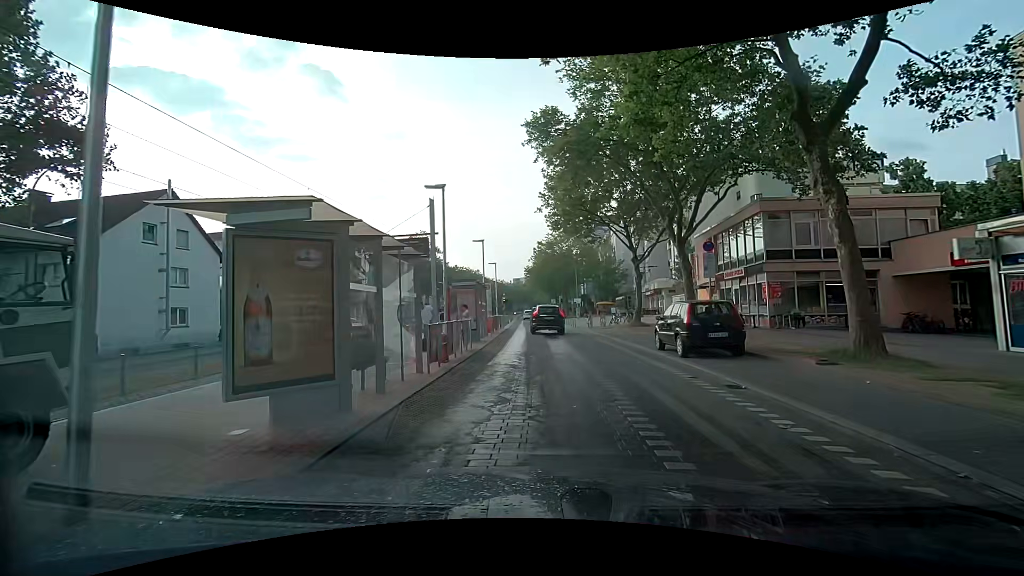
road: tertiary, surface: paving_stones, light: Day
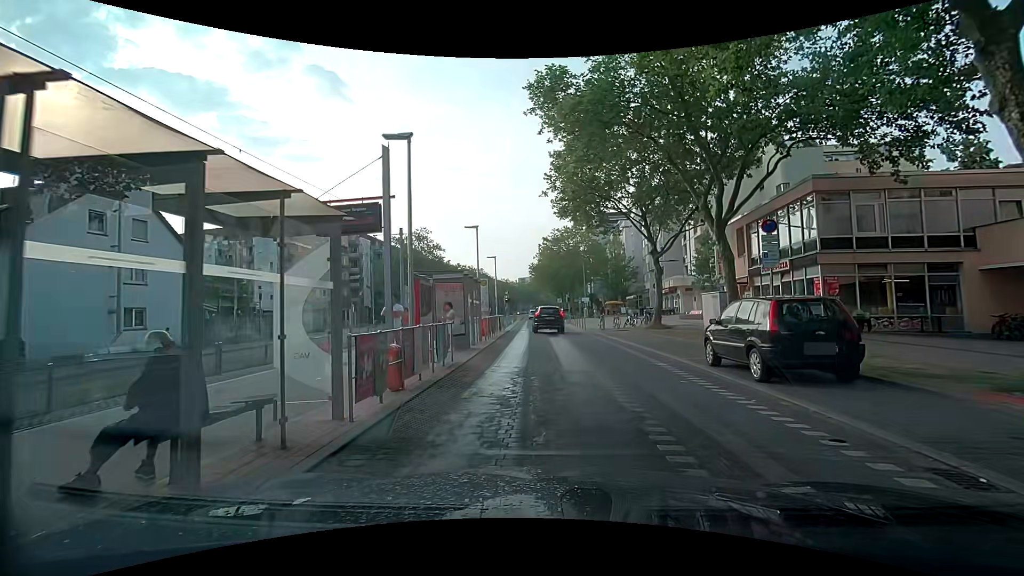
(-0.1, +4.5) m; -1°
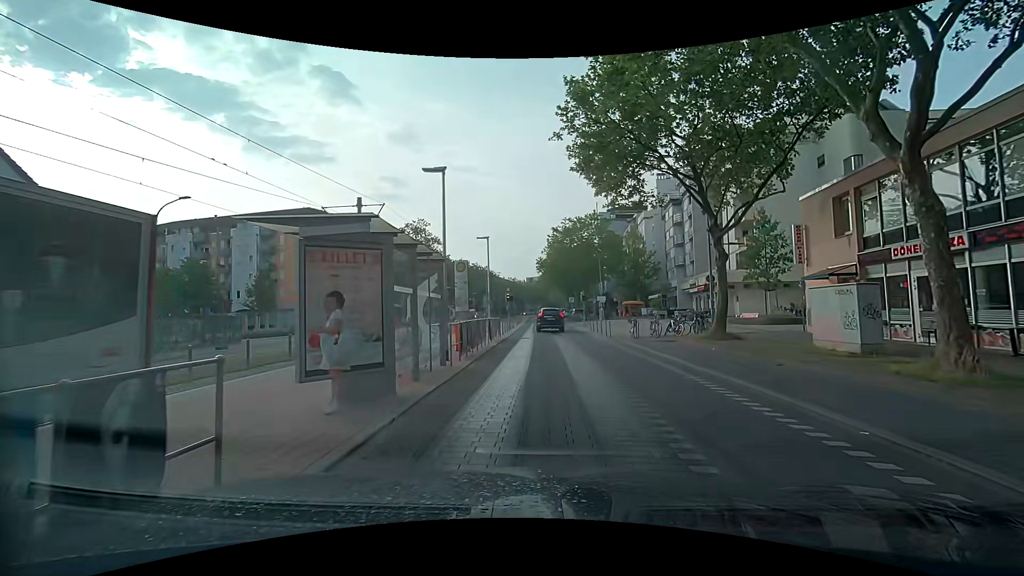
(-0.2, +9.5) m; -2°
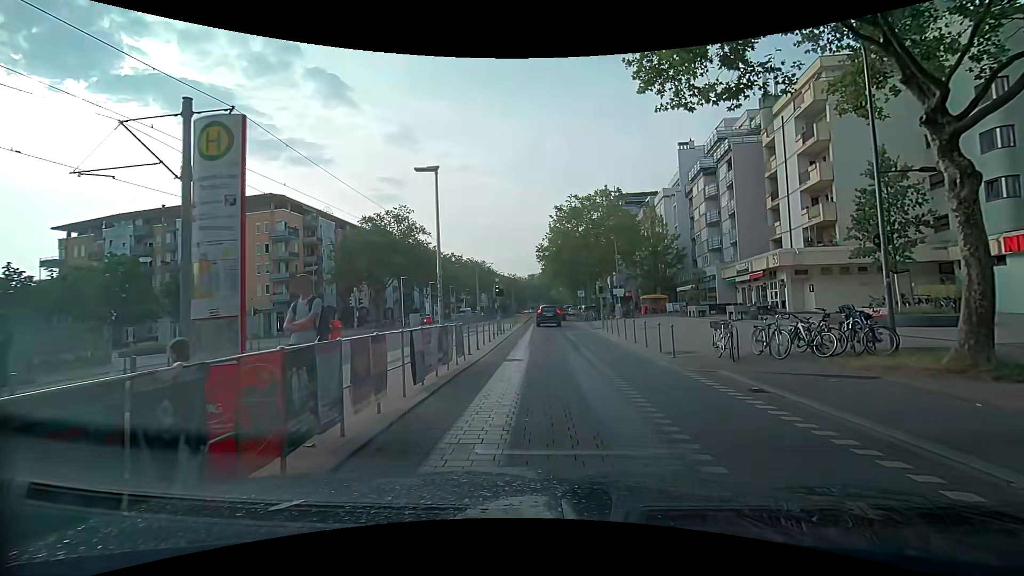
(+0.1, +12.4) m; -1°
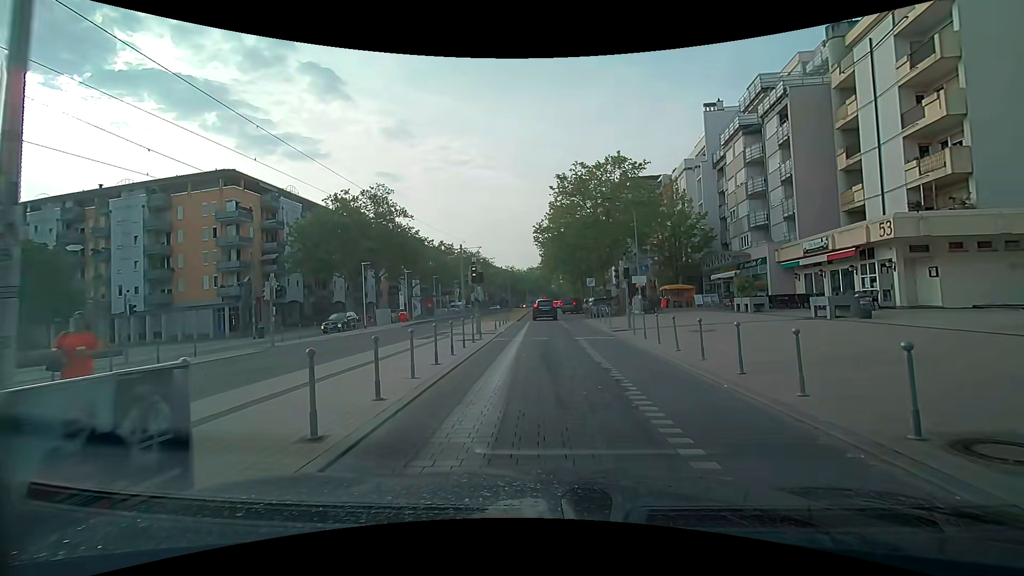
(+0.2, +10.5) m; +1°
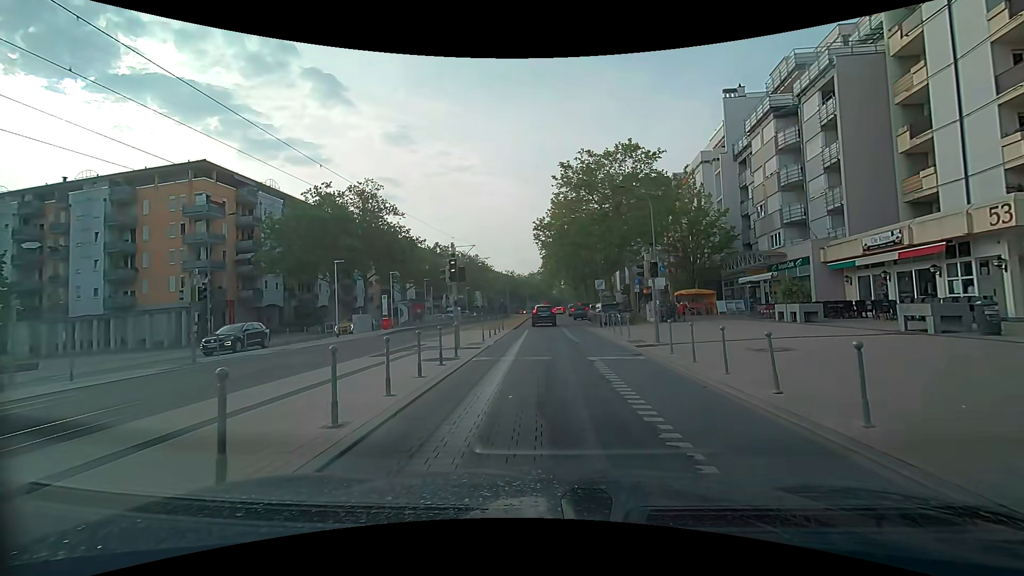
(-0.1, +5.5) m; 0°
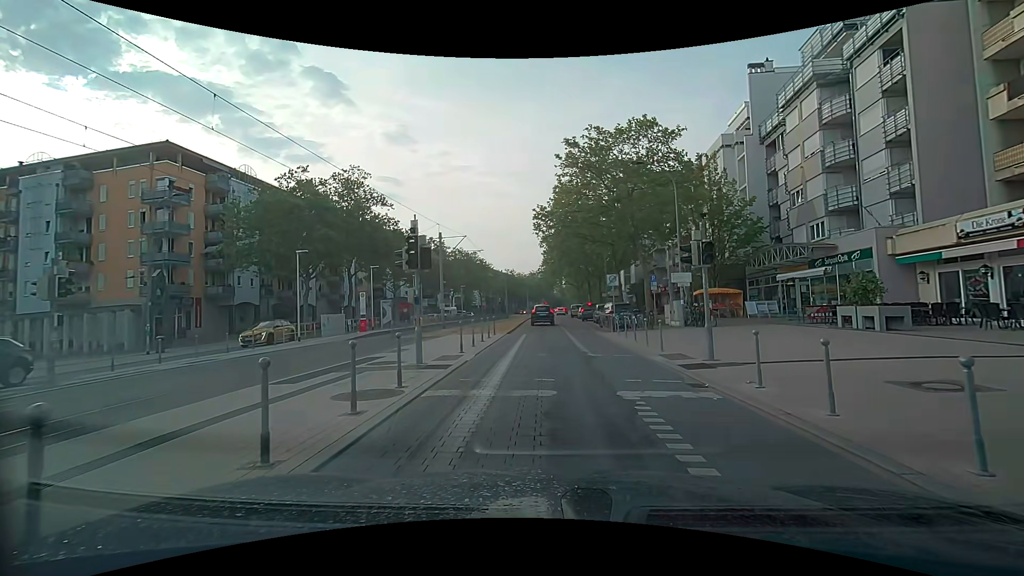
(0.0, +5.4) m; -1°
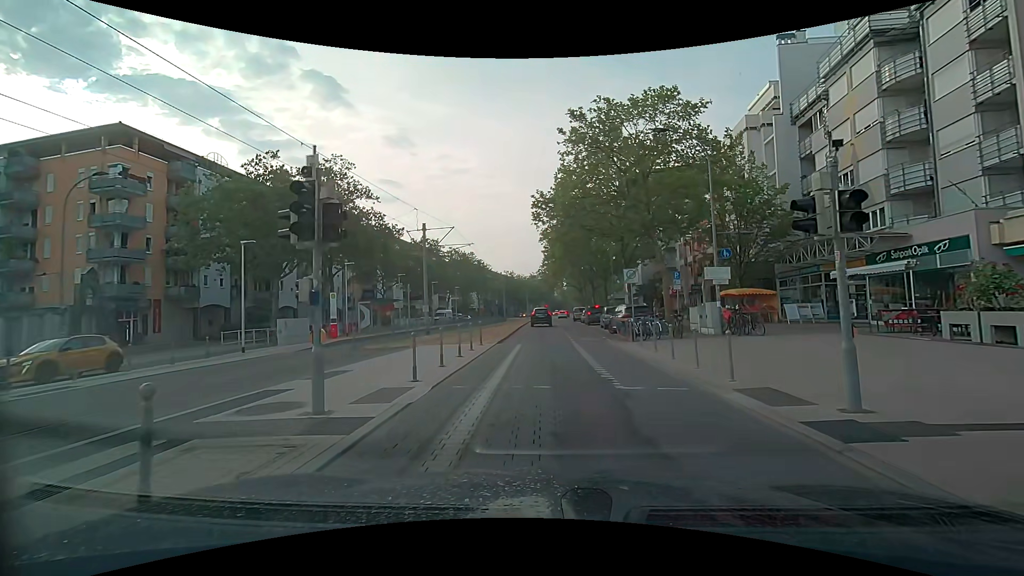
(0.0, +5.4) m; 0°
